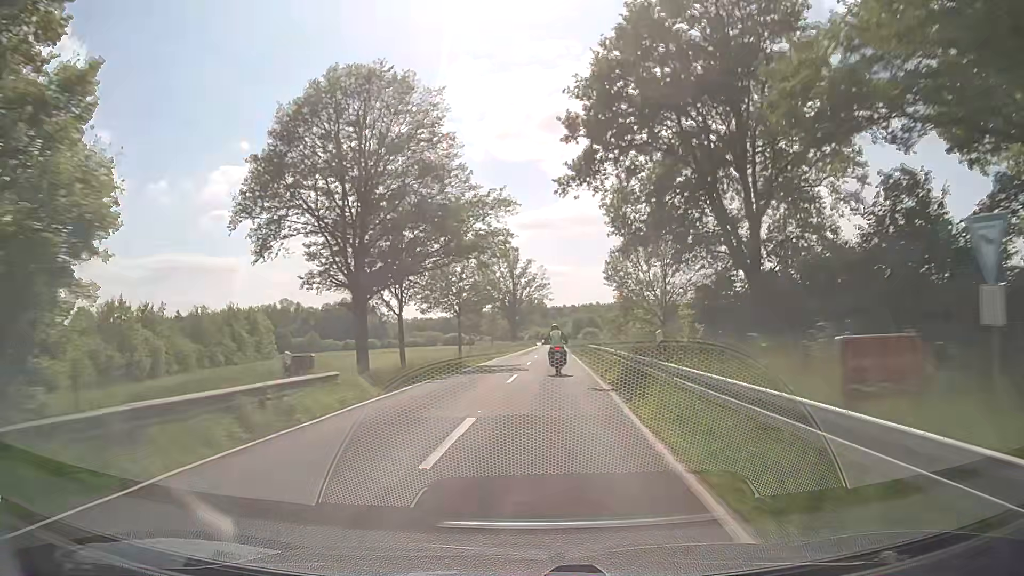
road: secondary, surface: asphalt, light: Day
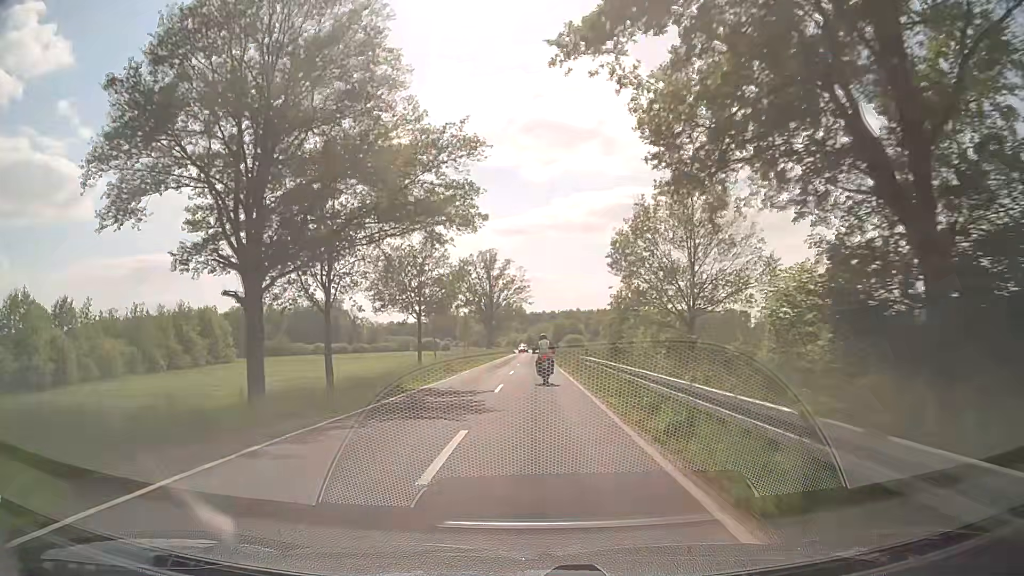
(+0.1, +12.2) m; +1°
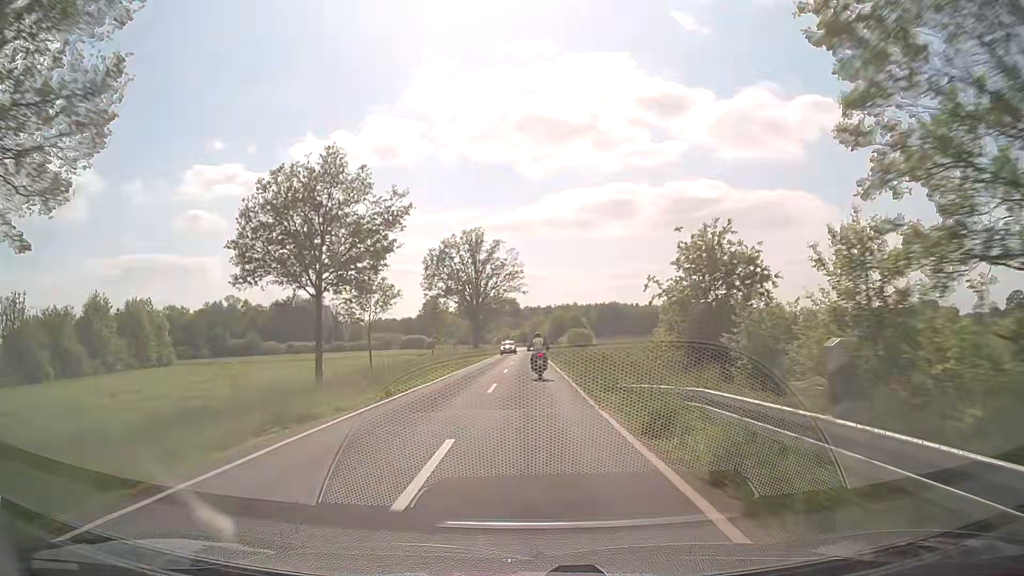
(+0.3, +24.8) m; +1°
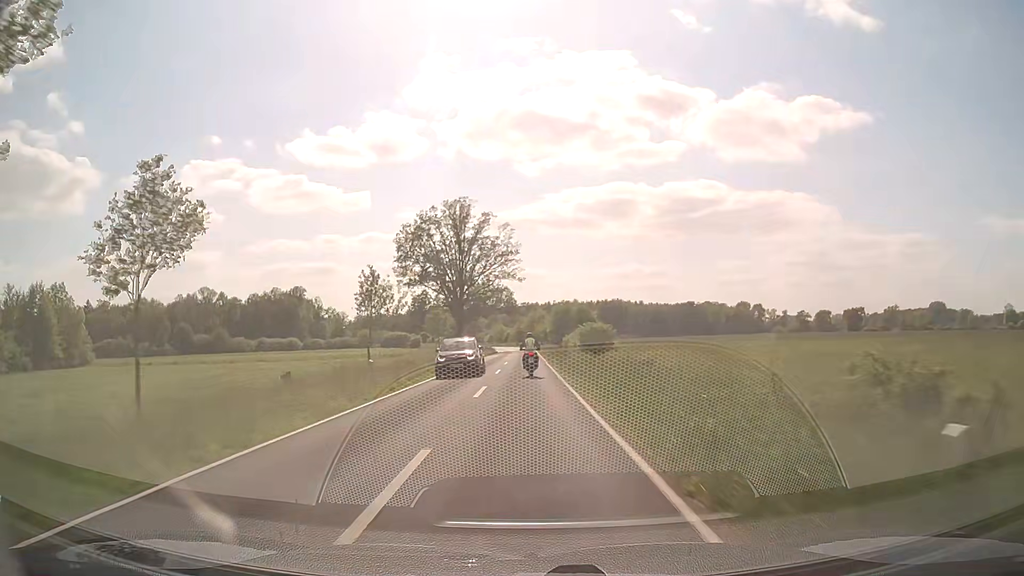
(+0.1, +25.6) m; +1°
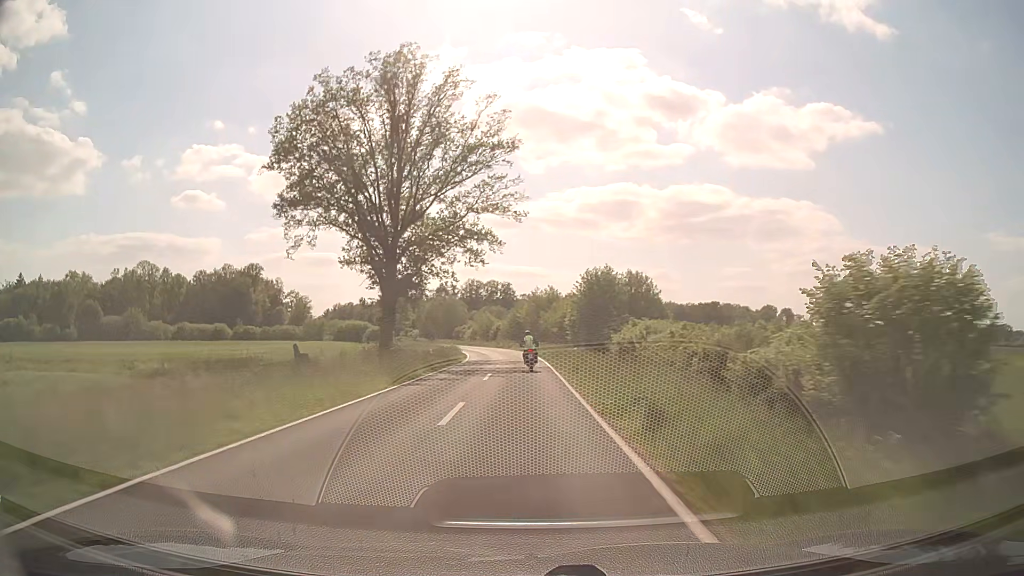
(-0.6, +54.1) m; 0°
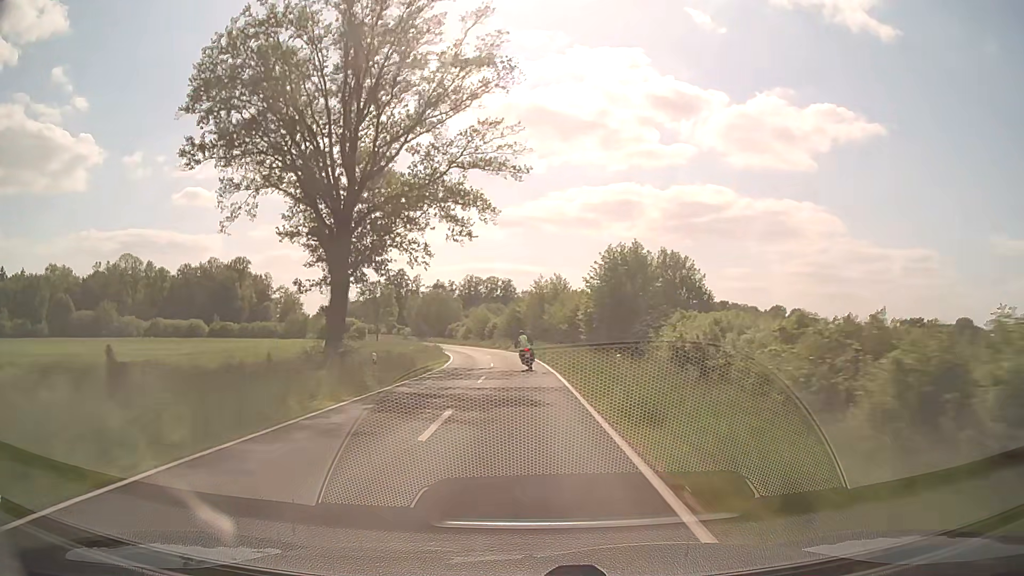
(0.0, +13.9) m; 0°
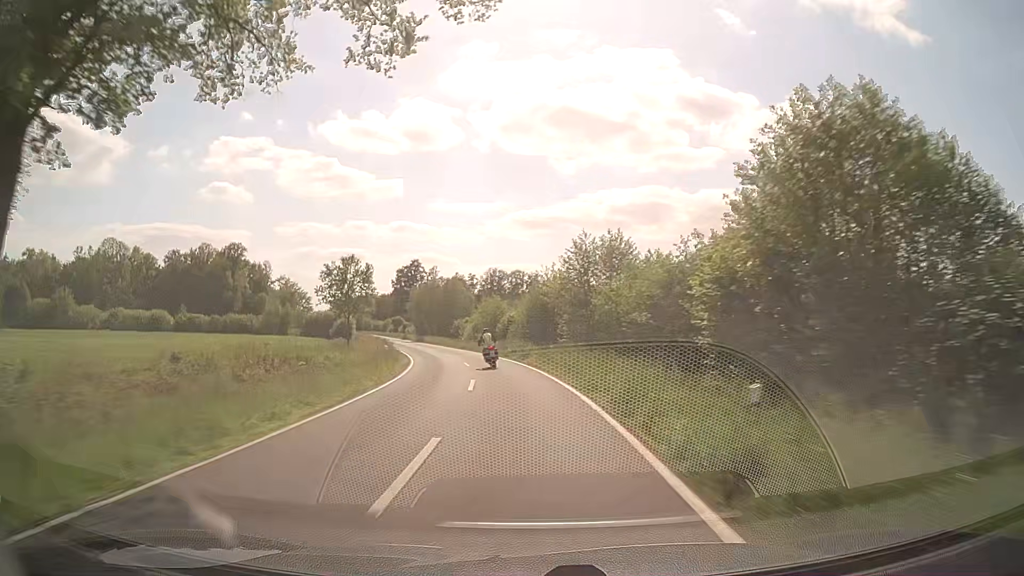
(-0.2, +27.7) m; -2°
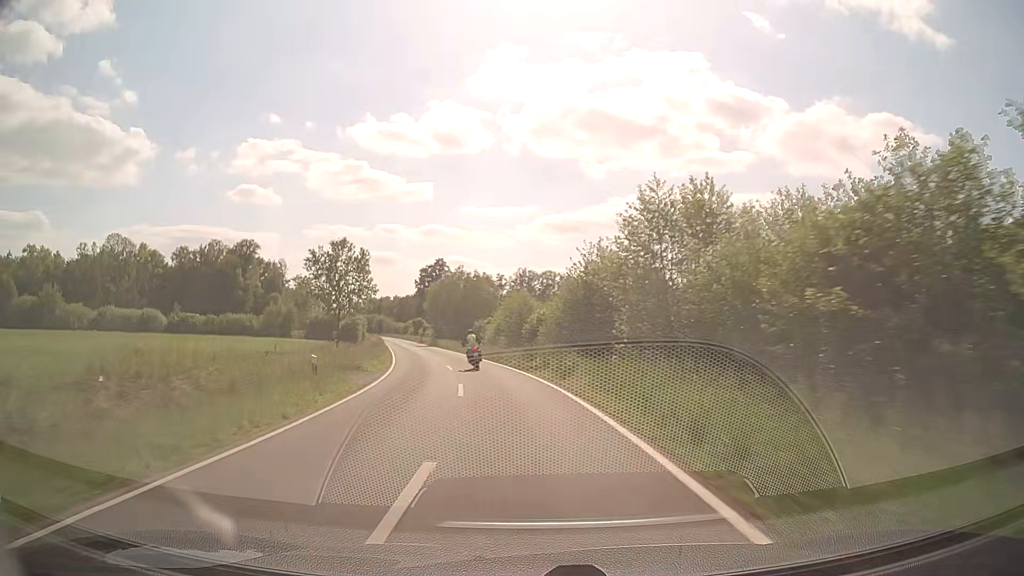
(-0.3, +13.9) m; -3°
(0, +10) (-1, +20) (-2, +30) (-4, +40) (-6, +50) (-8, +59) (-10, +69) (-12, +79) (-15, +88) (-17, +98) m
